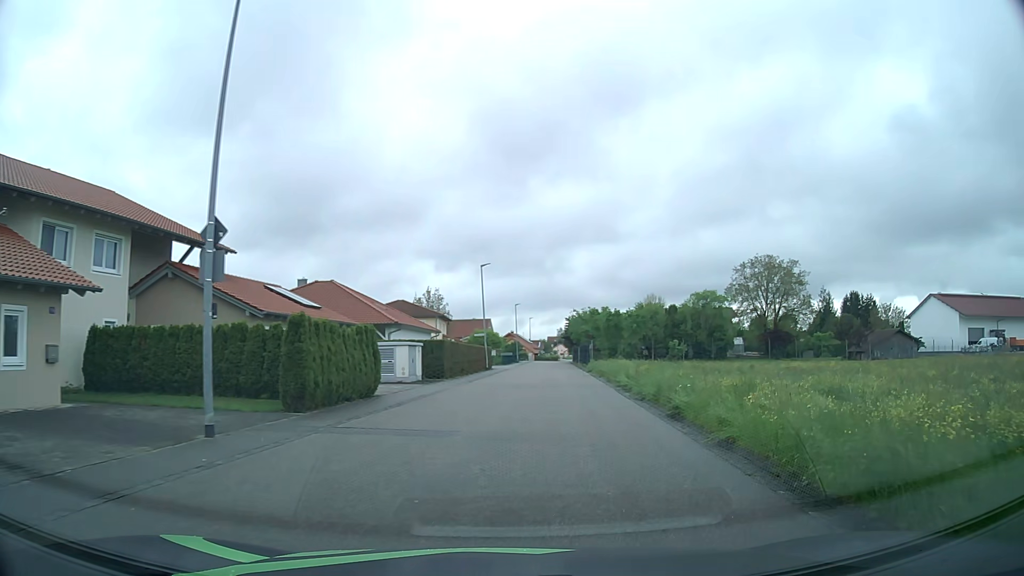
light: Day
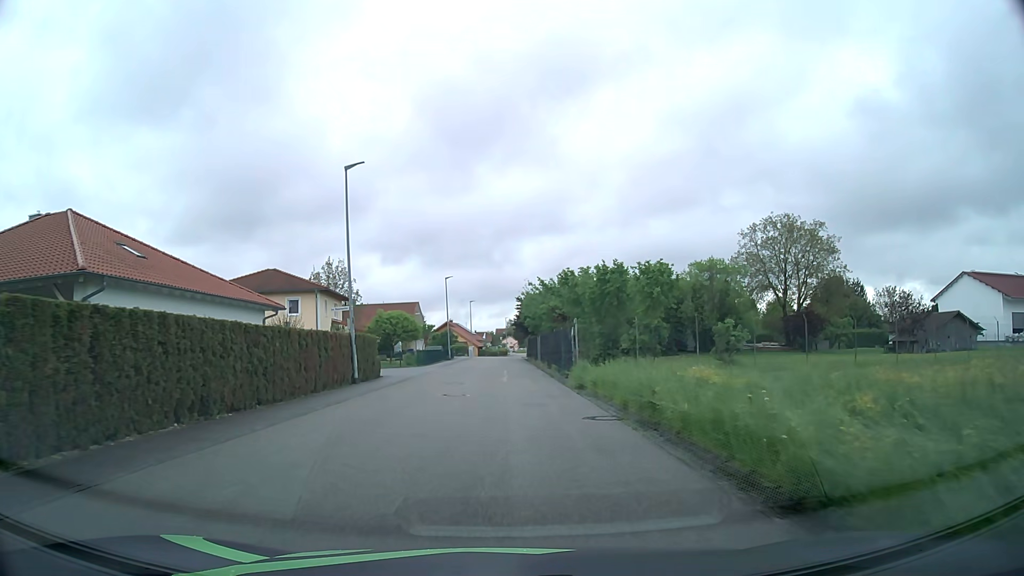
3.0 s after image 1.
(+2.0, +28.5) m; +4°
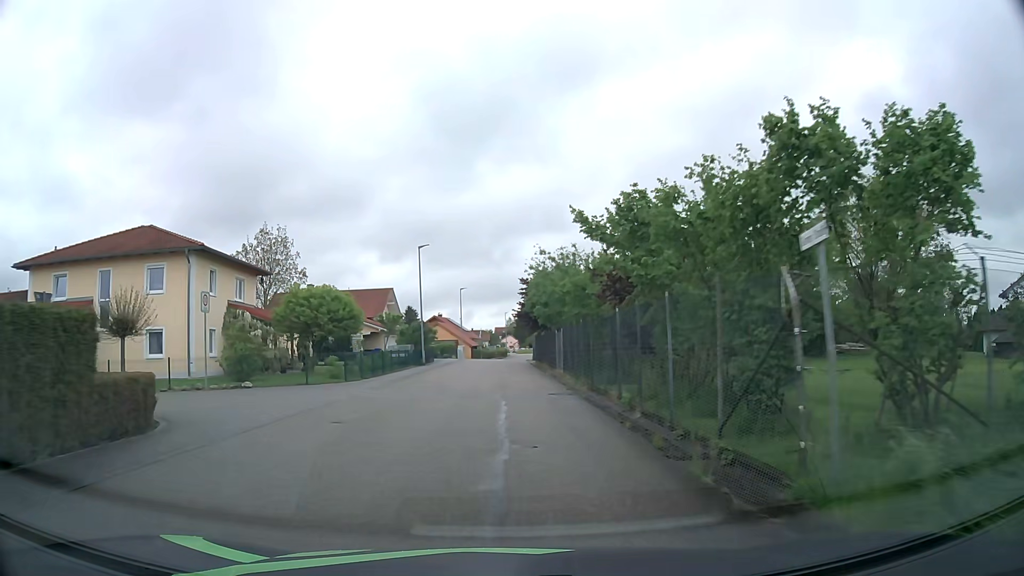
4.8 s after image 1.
(+0.1, +21.0) m; 0°
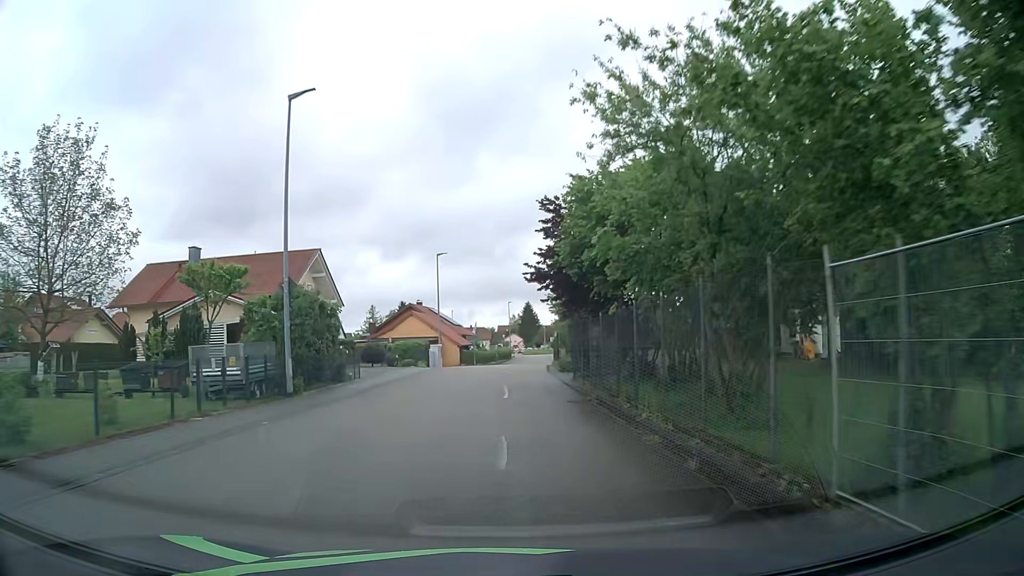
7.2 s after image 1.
(-0.1, +29.3) m; 0°
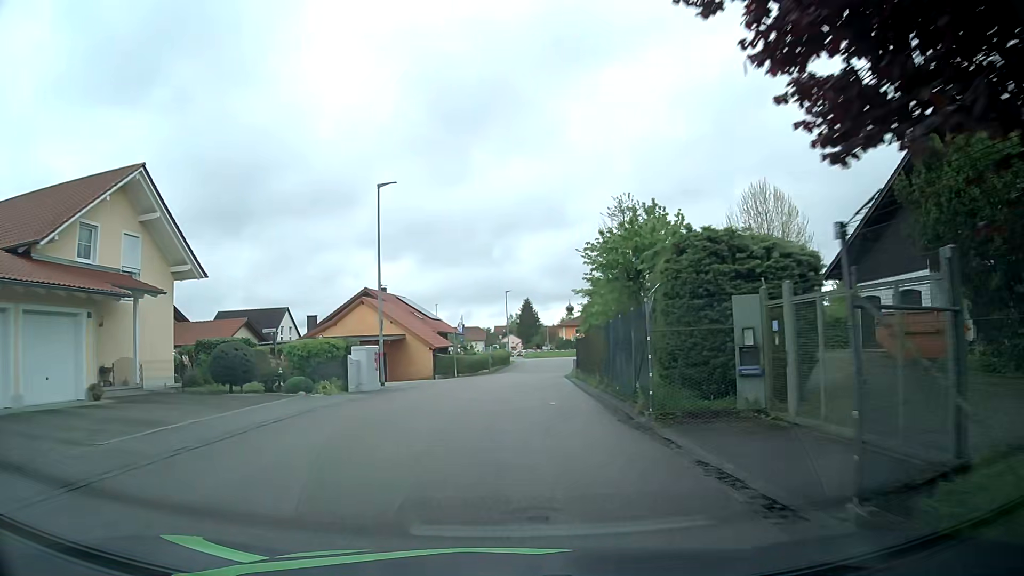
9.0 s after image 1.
(-0.1, +22.1) m; 0°
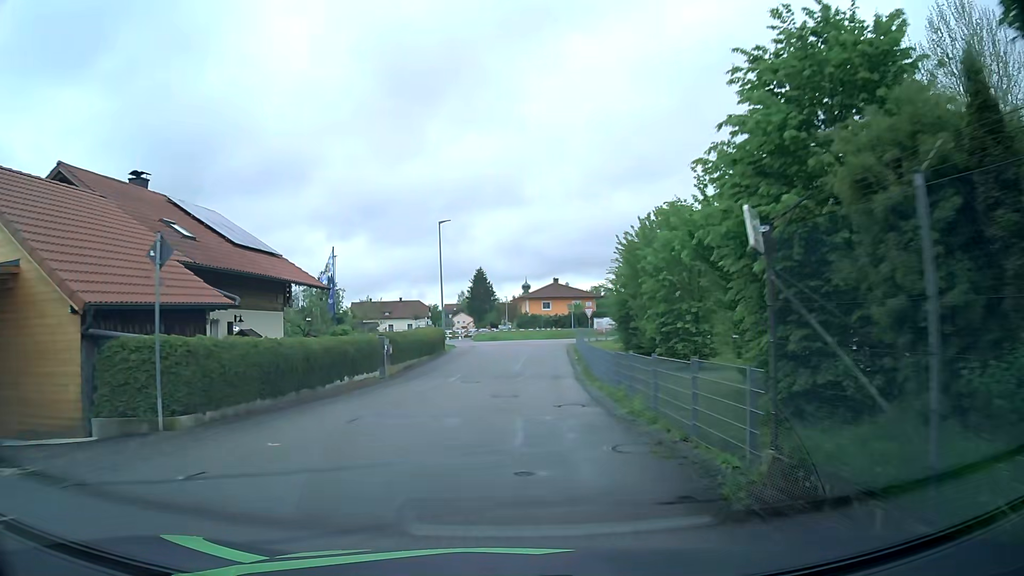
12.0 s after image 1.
(+1.2, +34.2) m; +4°
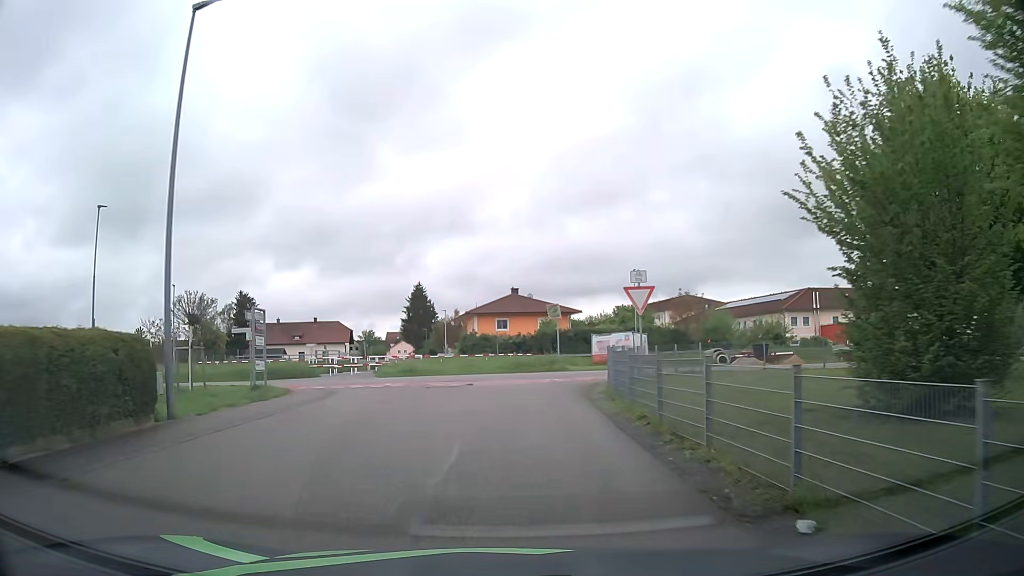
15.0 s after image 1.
(+1.2, +31.1) m; +4°
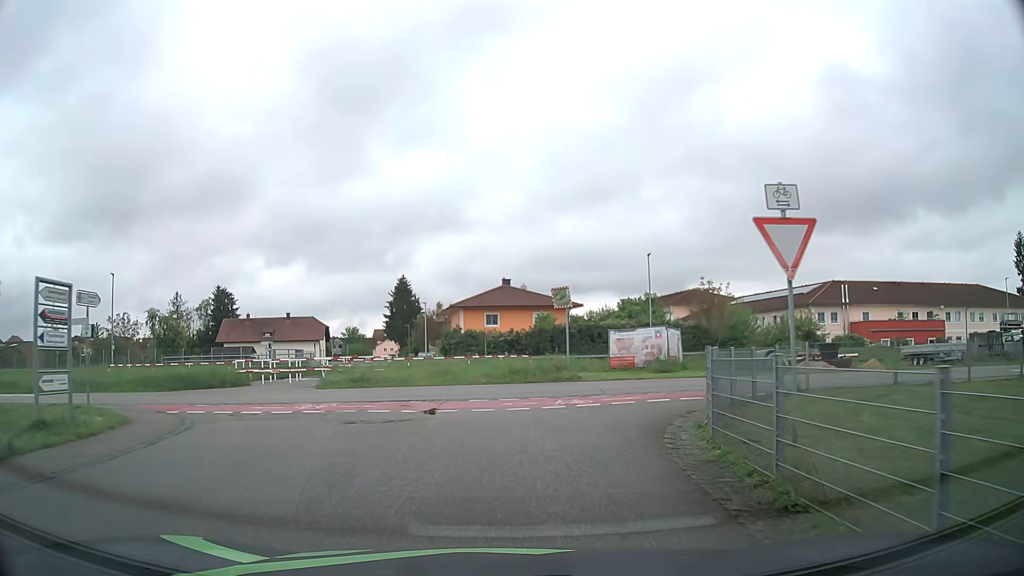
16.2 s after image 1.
(0.0, +9.7) m; +1°
